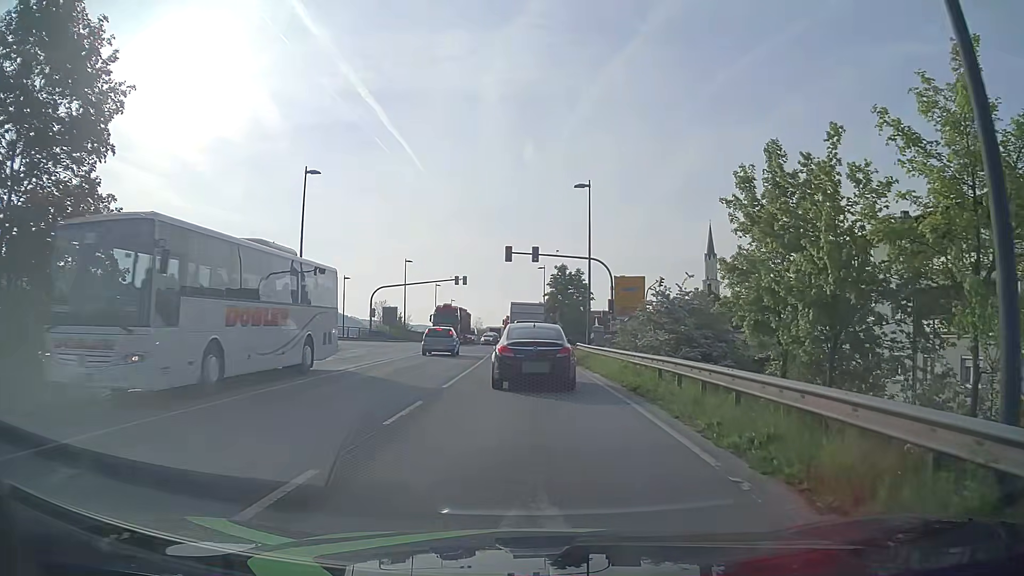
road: primary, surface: asphalt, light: Day
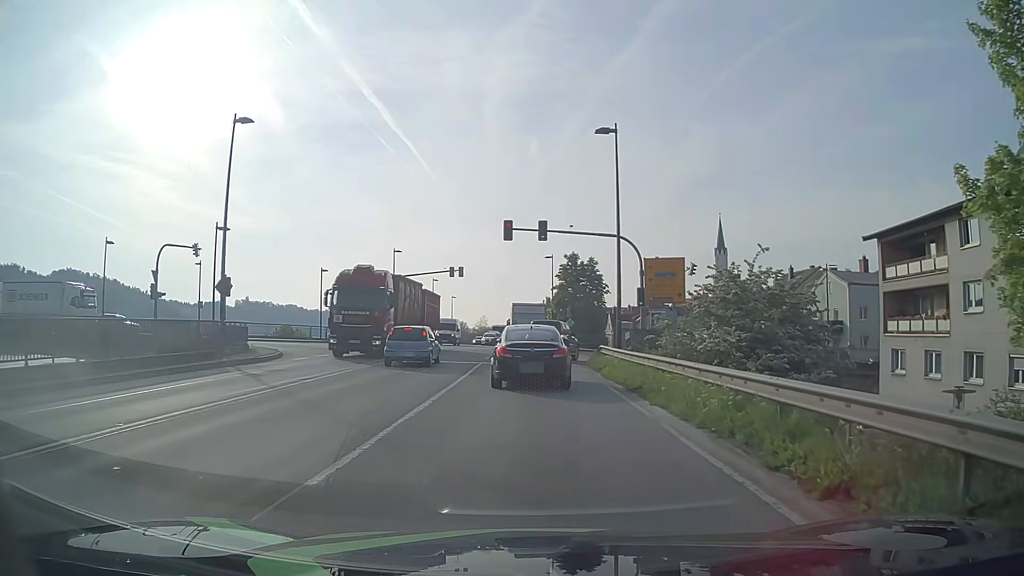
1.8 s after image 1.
(0.0, +9.8) m; -1°
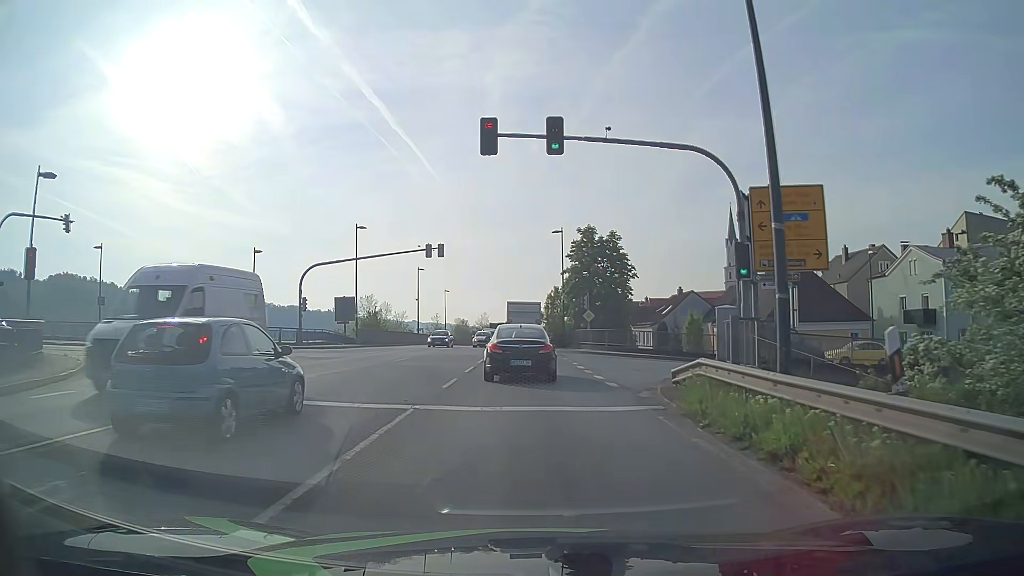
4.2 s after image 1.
(0.0, +16.3) m; 0°
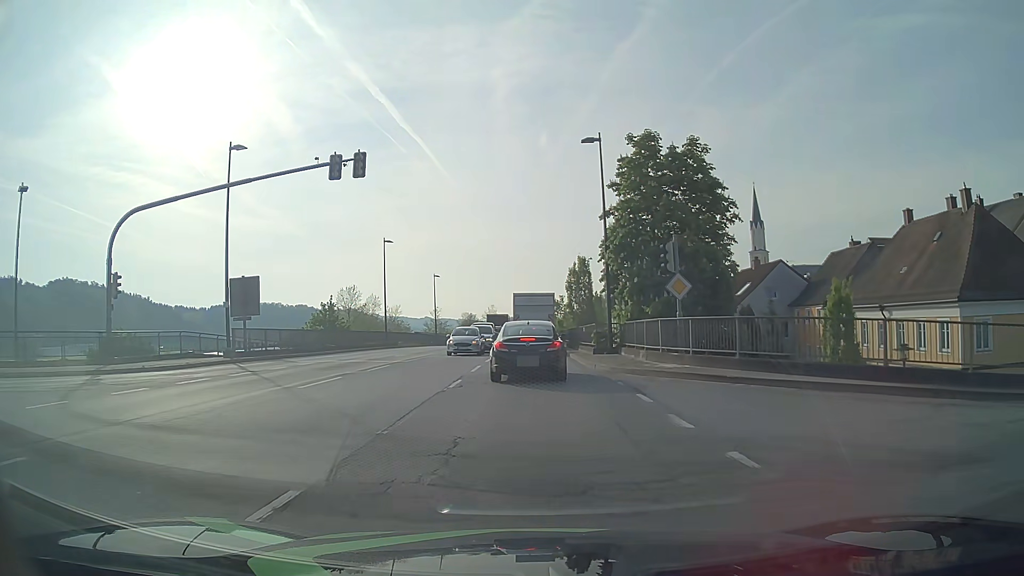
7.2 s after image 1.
(-0.2, +25.0) m; -1°
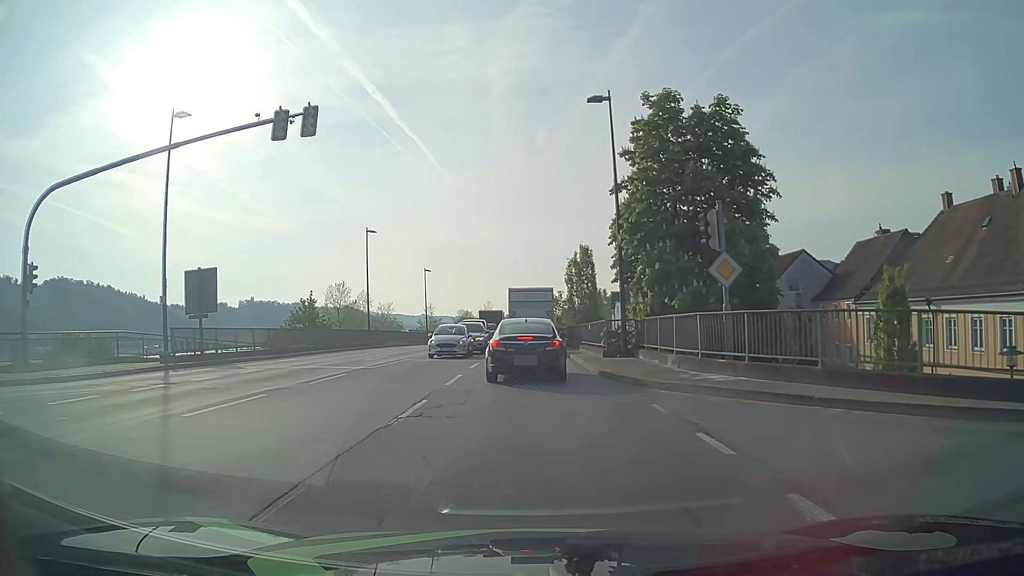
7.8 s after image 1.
(0.0, +5.1) m; +1°
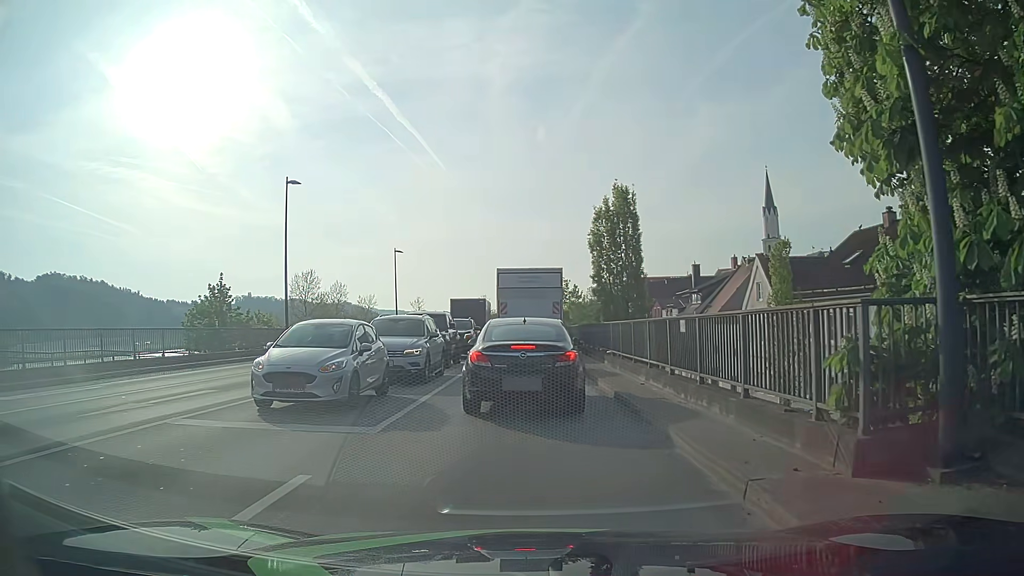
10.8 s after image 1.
(0.0, +17.8) m; -1°
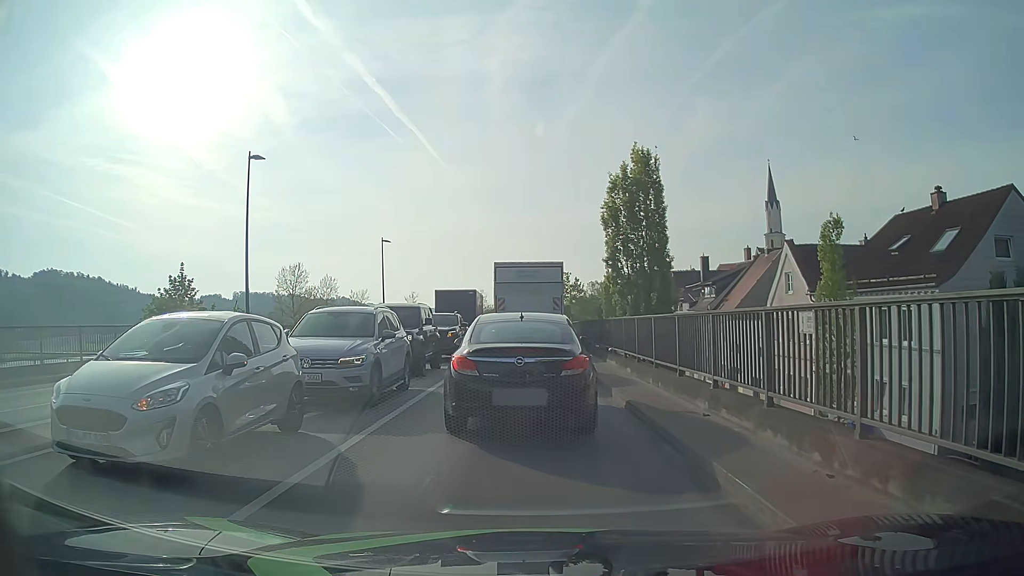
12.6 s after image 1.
(+0.1, +4.9) m; -2°
